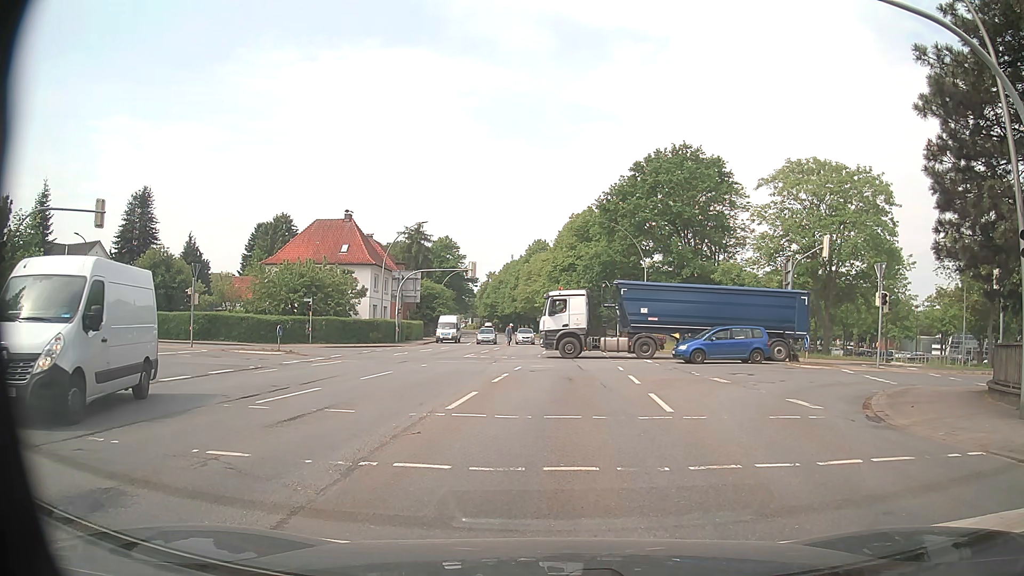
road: primary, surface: asphalt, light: Day
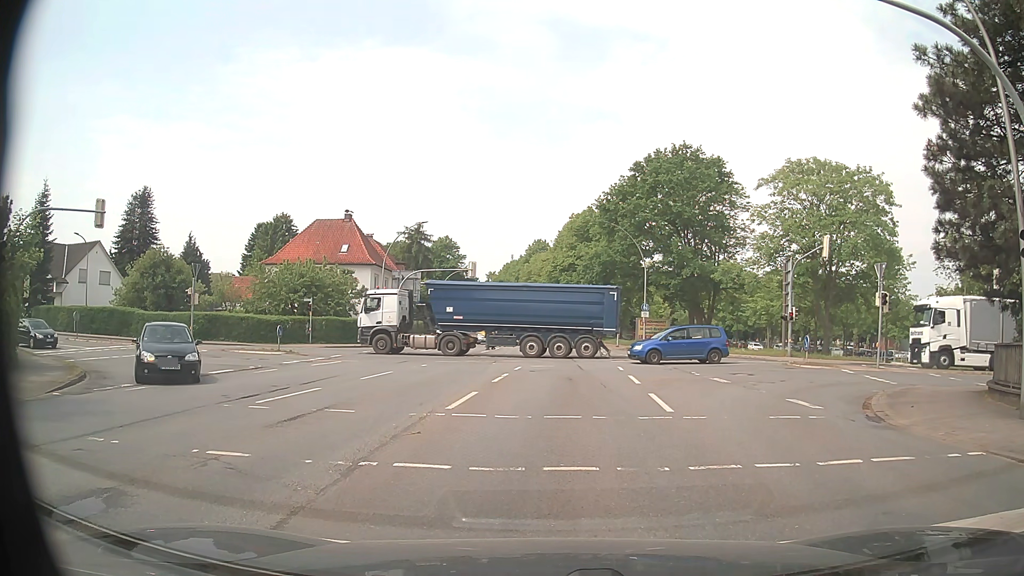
(0.0, 0.0) m; 0°
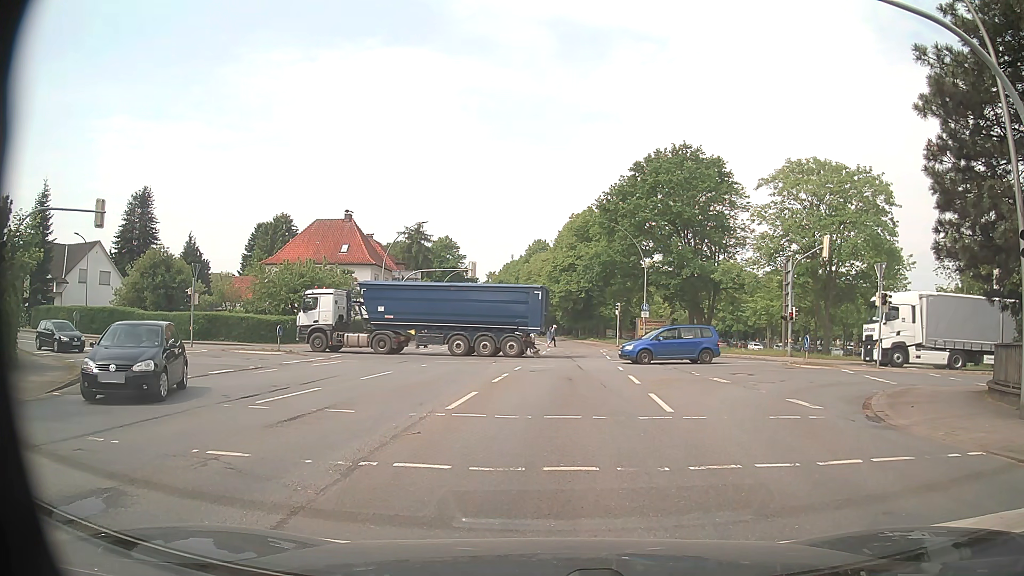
(0.0, 0.0) m; 0°
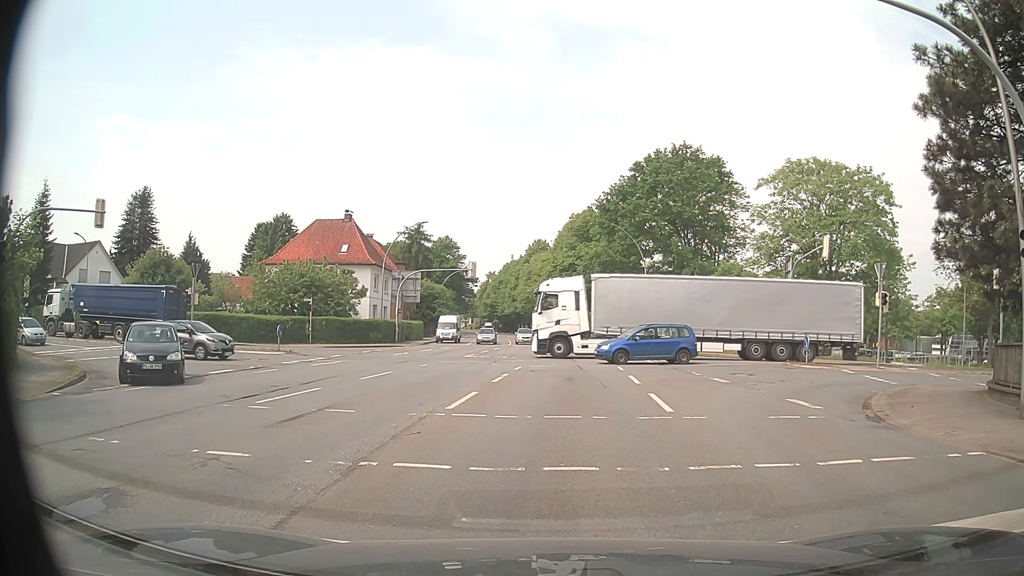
(0.0, 0.0) m; 0°
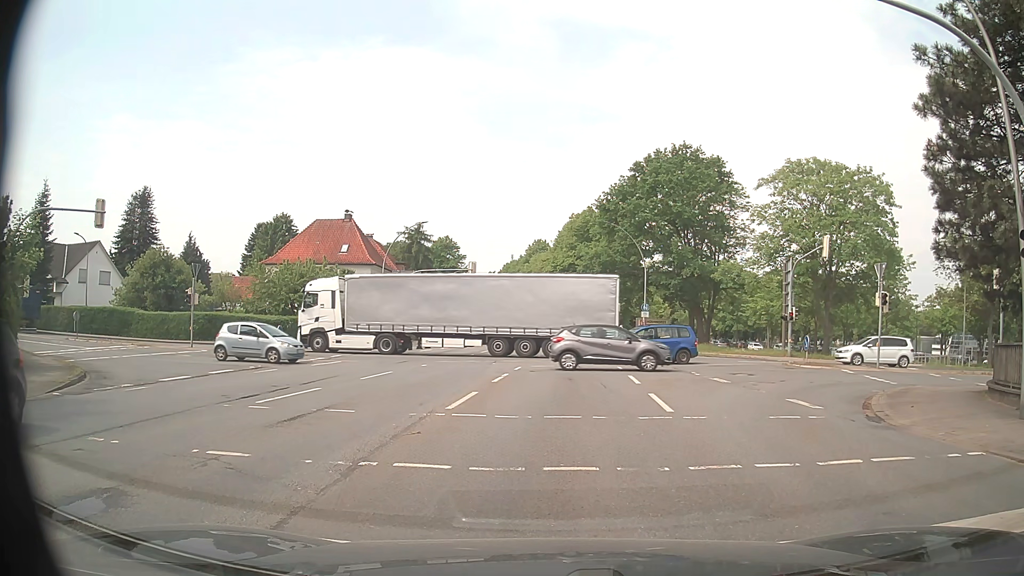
(0.0, 0.0) m; 0°
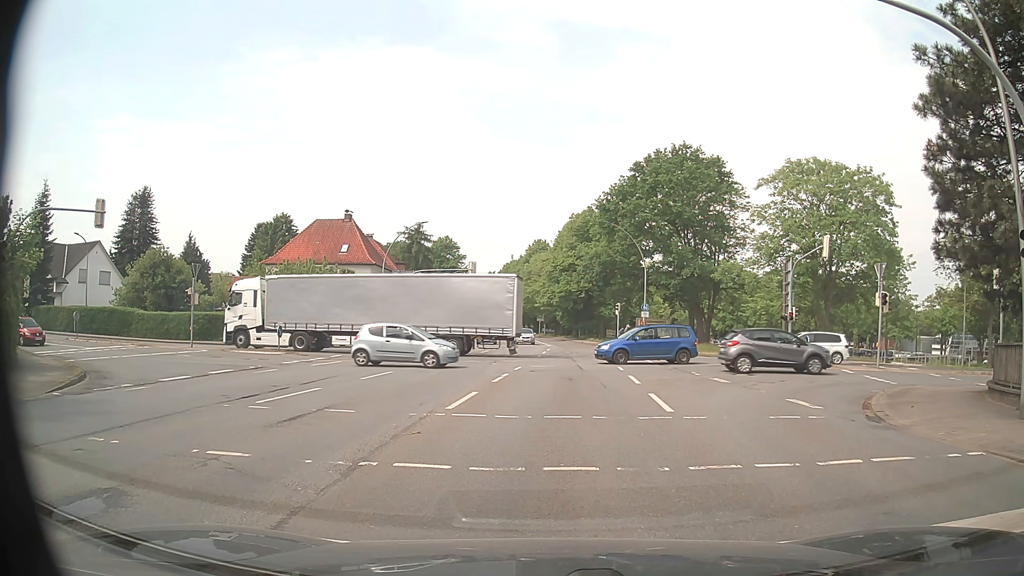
(0.0, 0.0) m; 0°
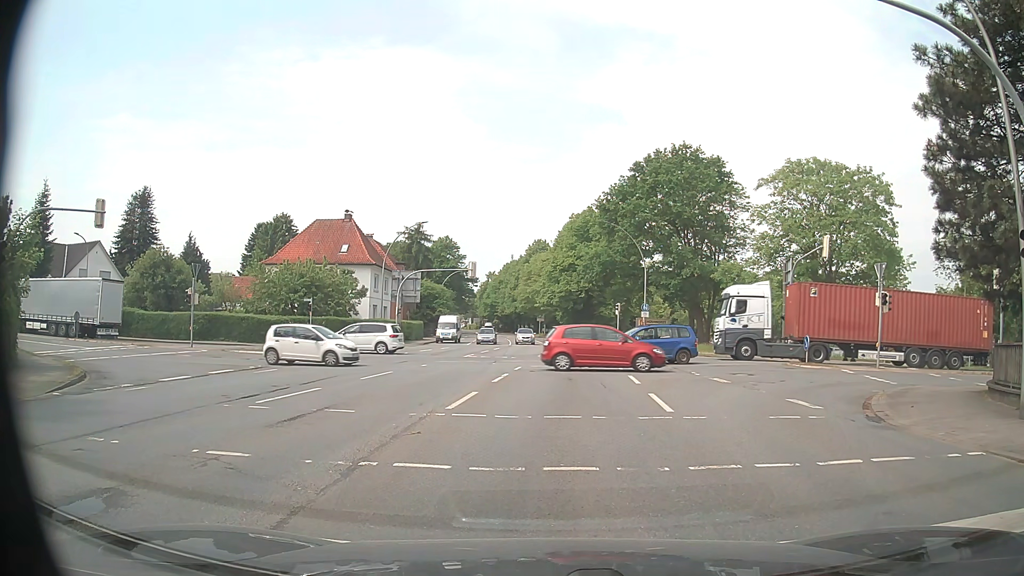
(0.0, 0.0) m; 0°
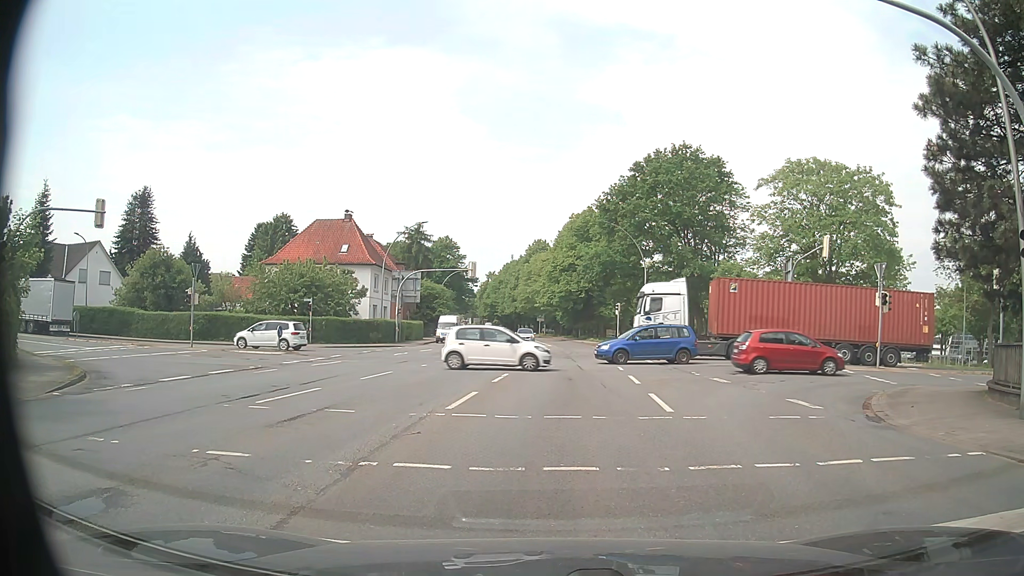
(0.0, 0.0) m; 0°
(0, +10) (0, +20) (+1, +30) (+1, +40) (+1, +50) (0, +60) (0, +70) (-1, +80) (-2, +90) (-4, +100) m
